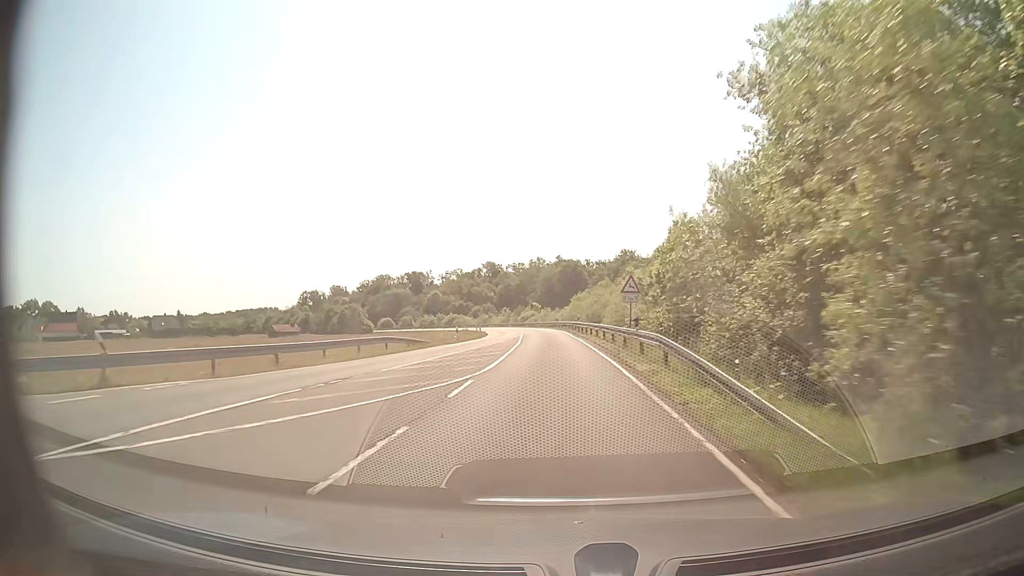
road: secondary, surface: asphalt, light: Day
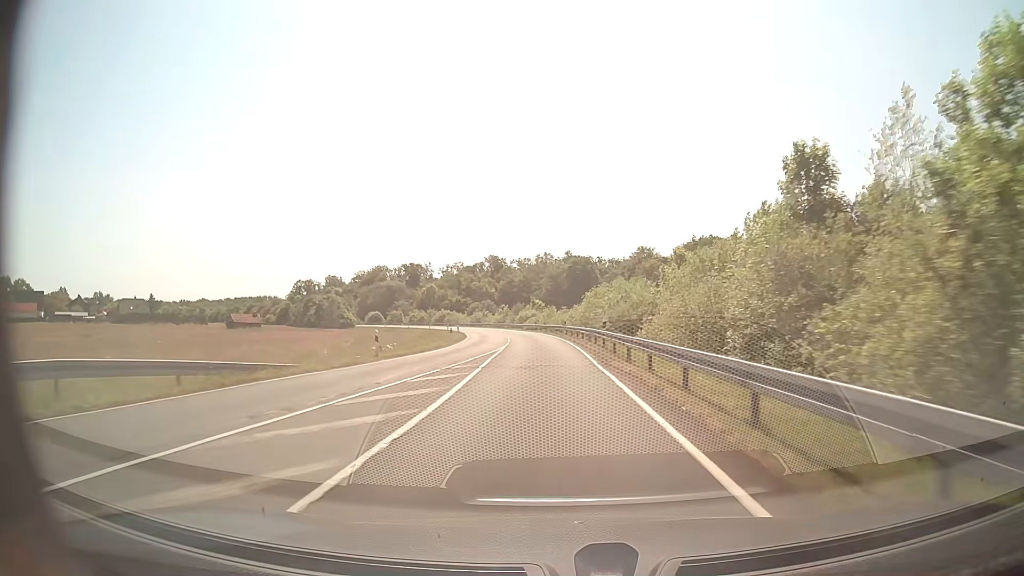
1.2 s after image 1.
(-0.1, +23.8) m; -1°
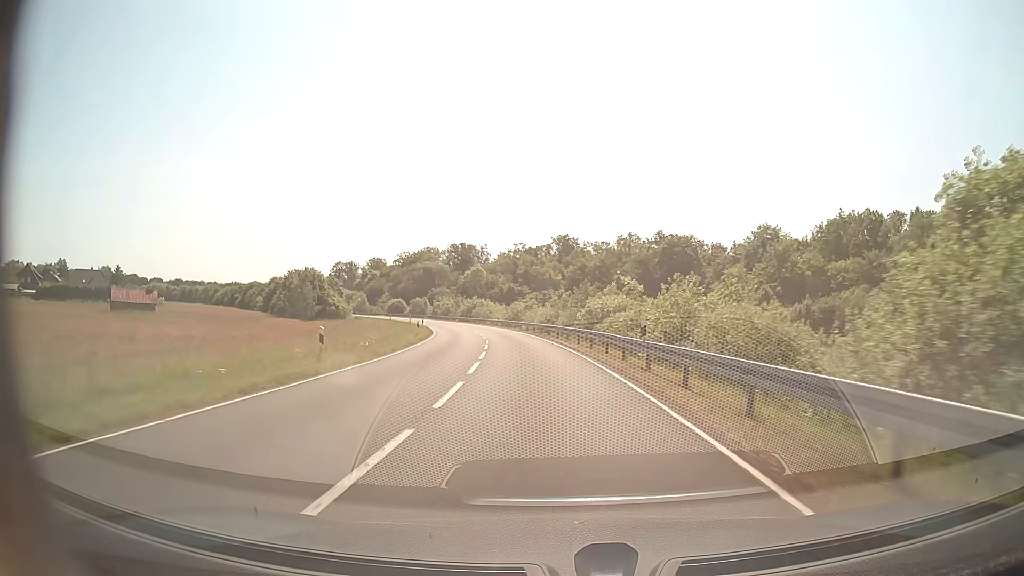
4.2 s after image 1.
(-2.3, +58.8) m; -6°
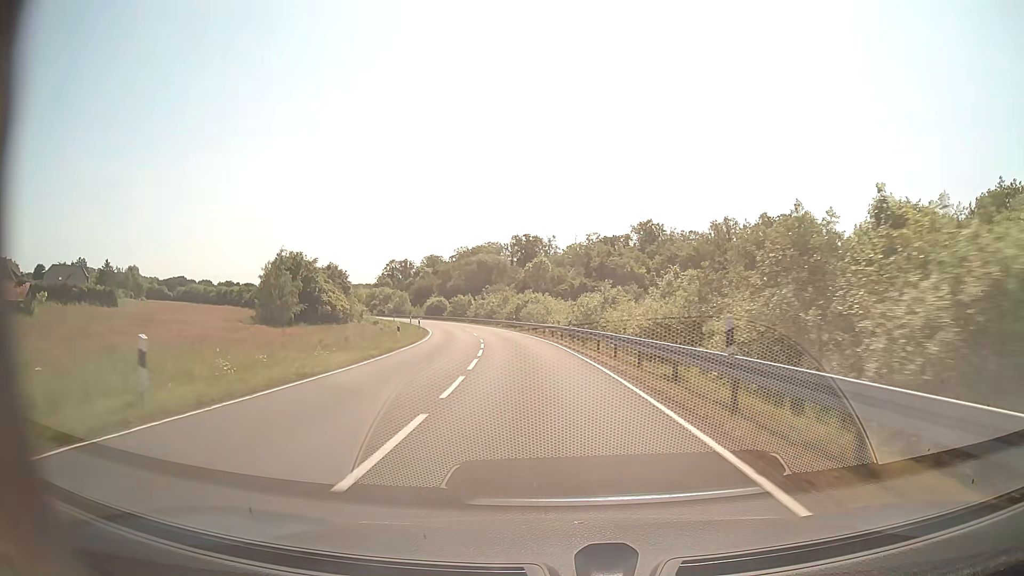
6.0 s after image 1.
(-1.9, +35.2) m; -6°
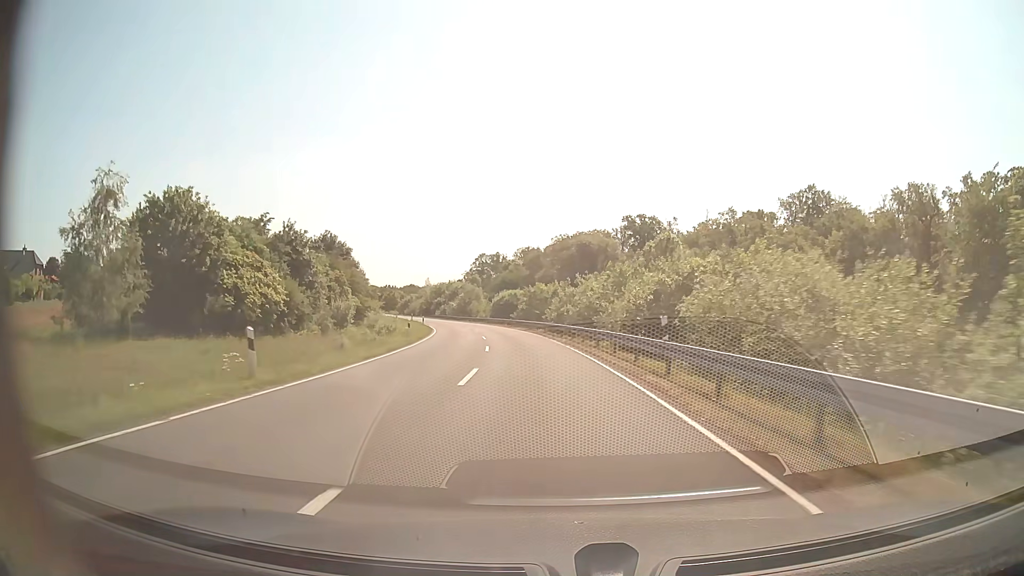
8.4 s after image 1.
(-3.7, +46.6) m; -9°
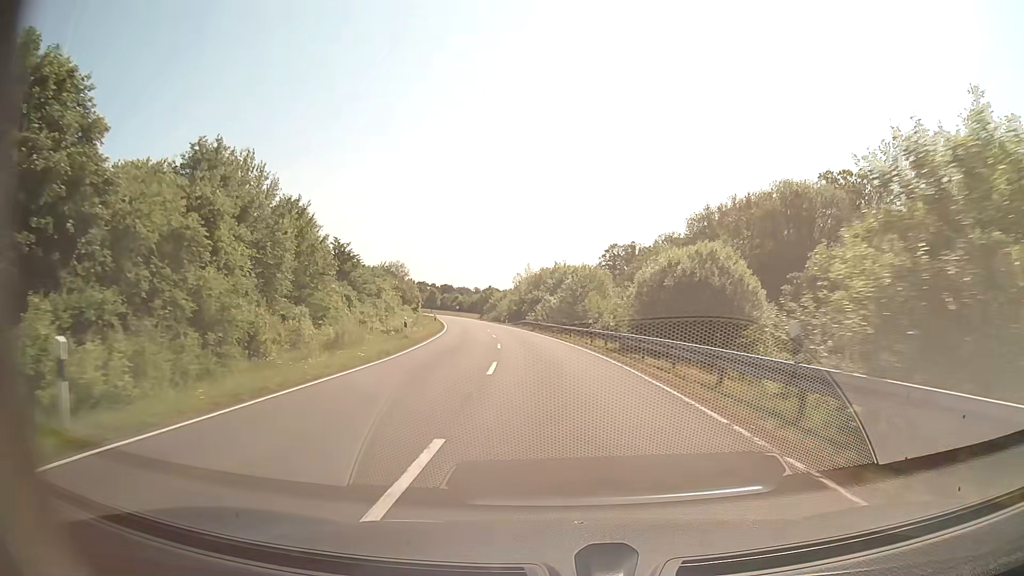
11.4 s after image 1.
(-5.8, +57.9) m; -11°
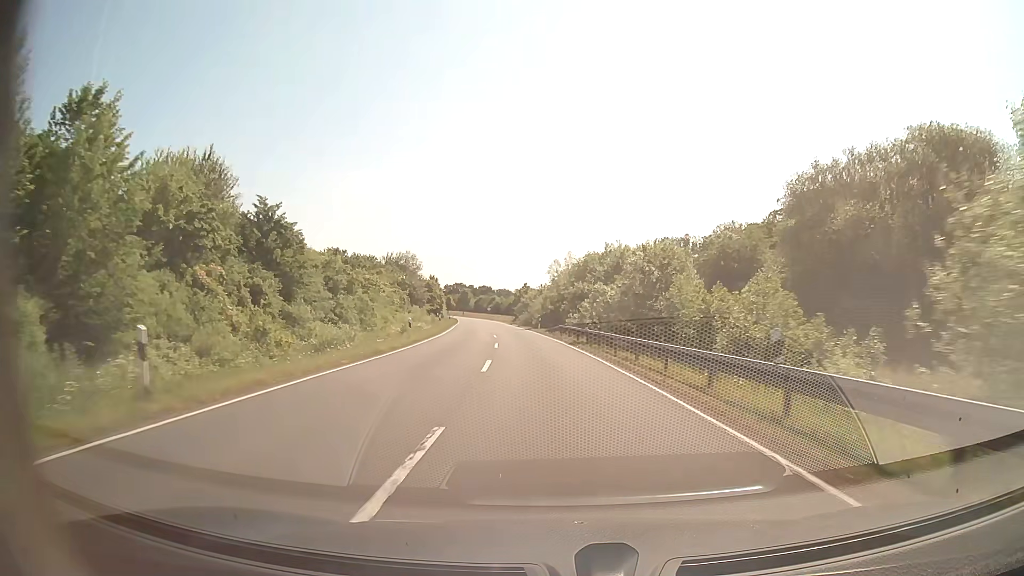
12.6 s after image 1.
(-0.8, +23.5) m; -4°
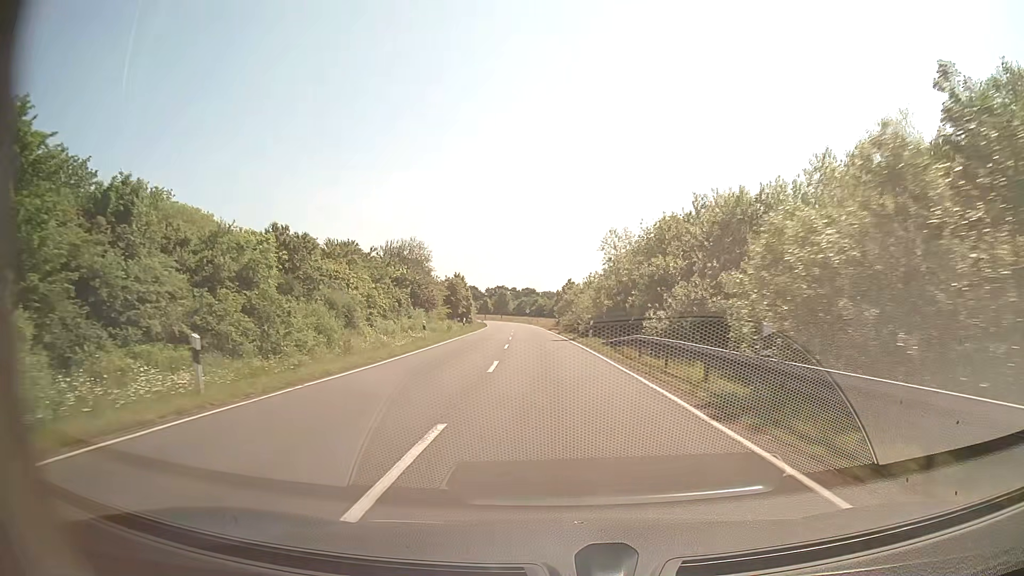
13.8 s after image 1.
(-0.8, +23.8) m; -4°
(0, +10) (0, +20) (-1, +30) (-1, +40) (-2, +50) (-2, +60) (-3, +70) (-4, +80) (-4, +90) (-5, +100) m
